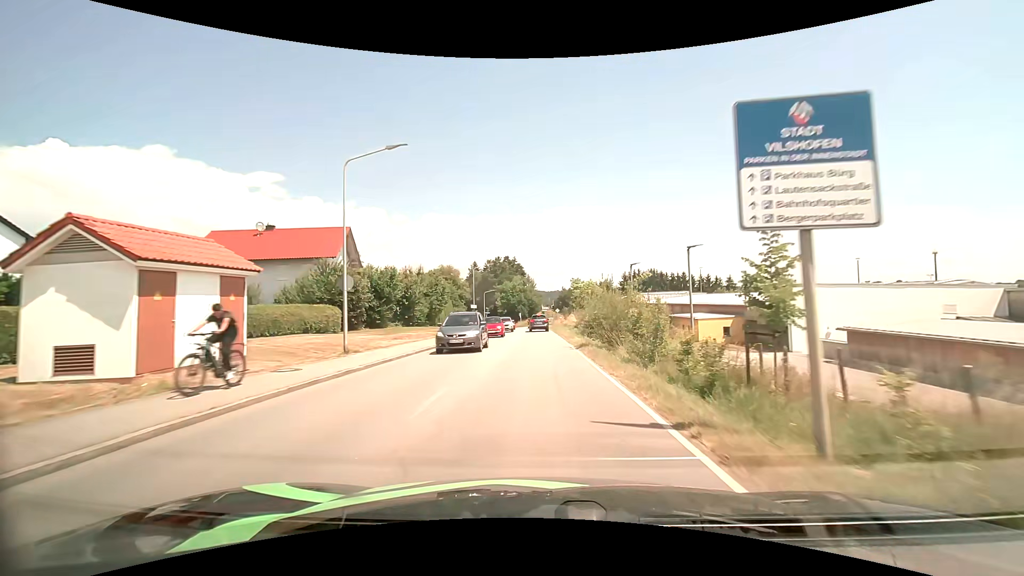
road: tertiary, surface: asphalt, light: Day
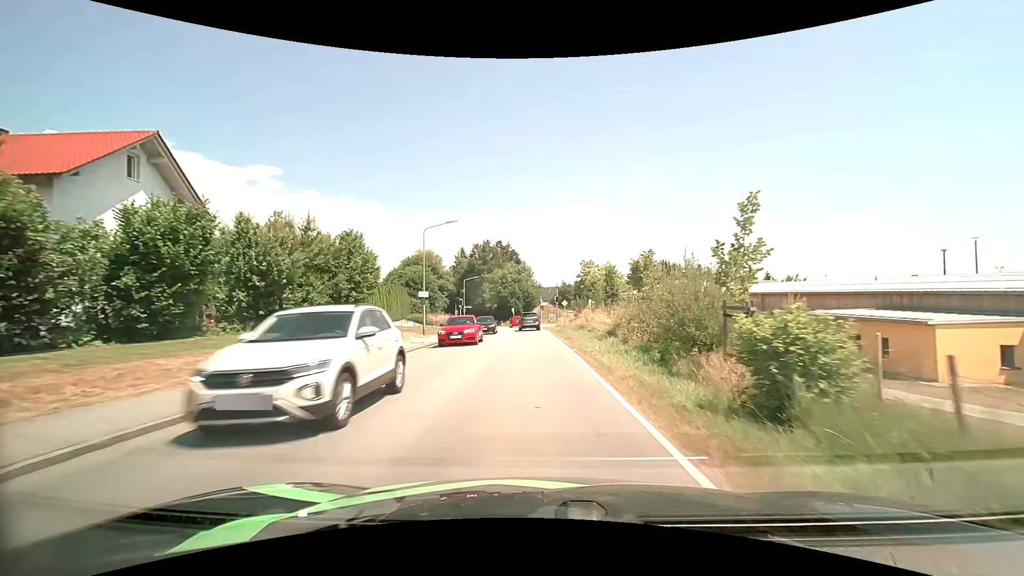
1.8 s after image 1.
(0.0, +24.1) m; 0°
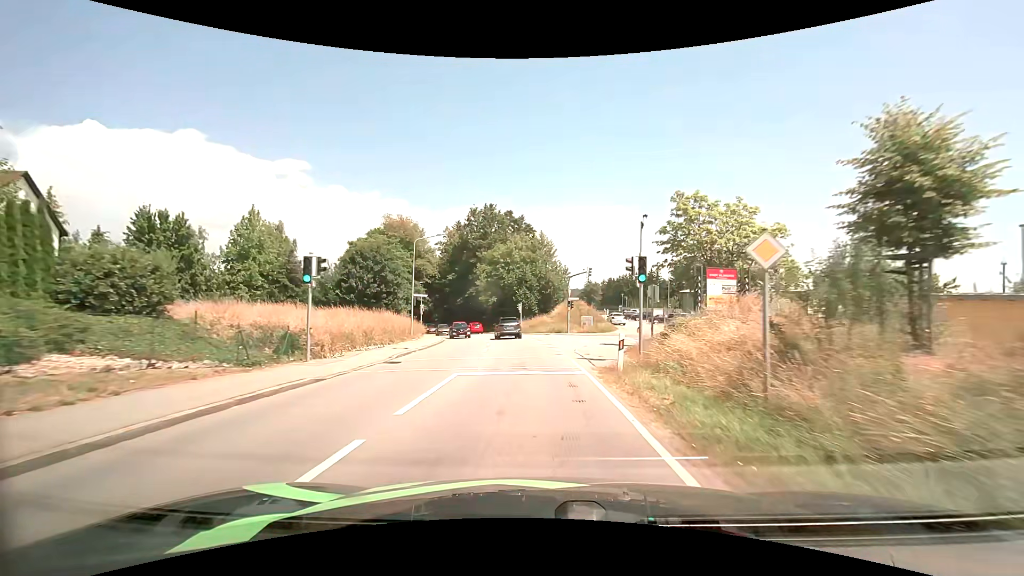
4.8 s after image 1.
(-0.6, +38.2) m; -2°
(0, +10) (-1, +20) (-1, +30) (-2, +40) (-4, +50) (-7, +59) (-10, +69) (-13, +78) (-17, +88) (-21, +97) m
